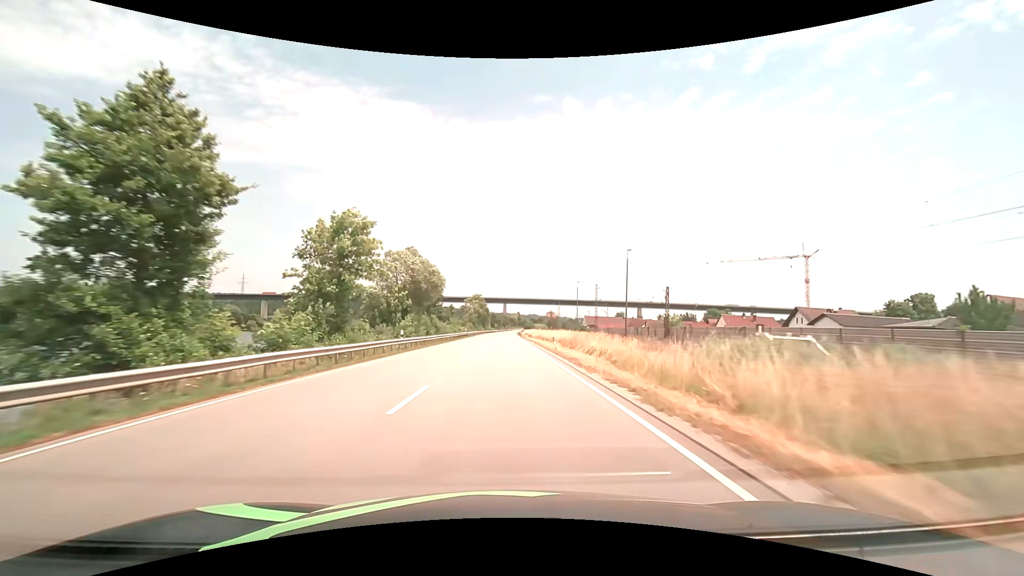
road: primary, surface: asphalt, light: Day
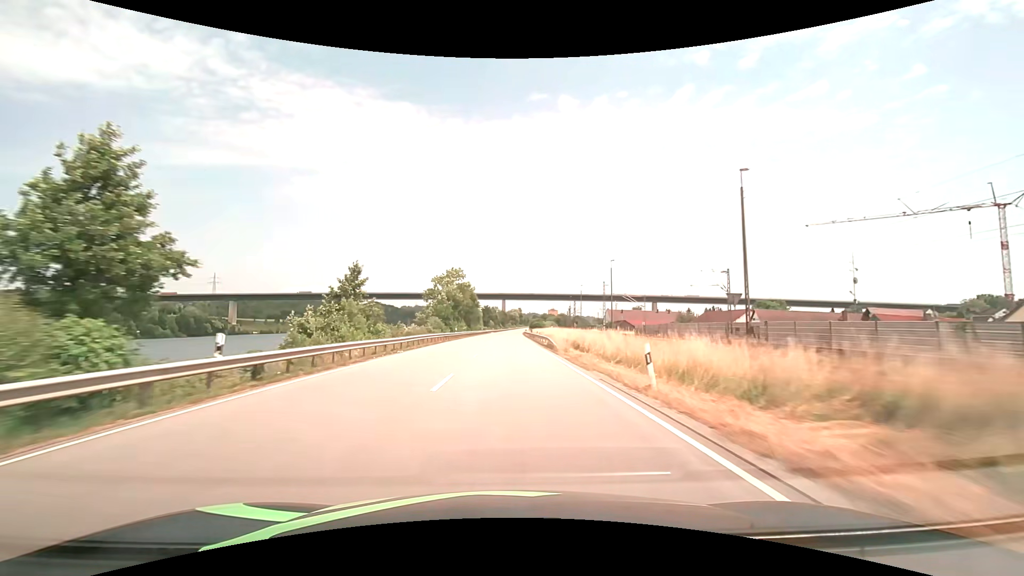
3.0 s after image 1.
(0.0, +69.5) m; 0°
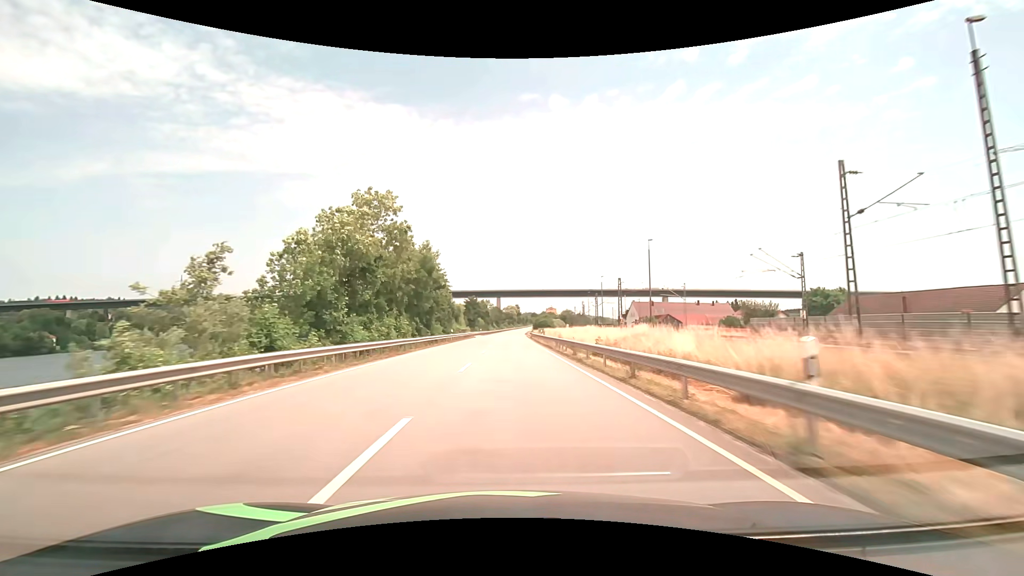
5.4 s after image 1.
(+0.2, +55.4) m; +1°
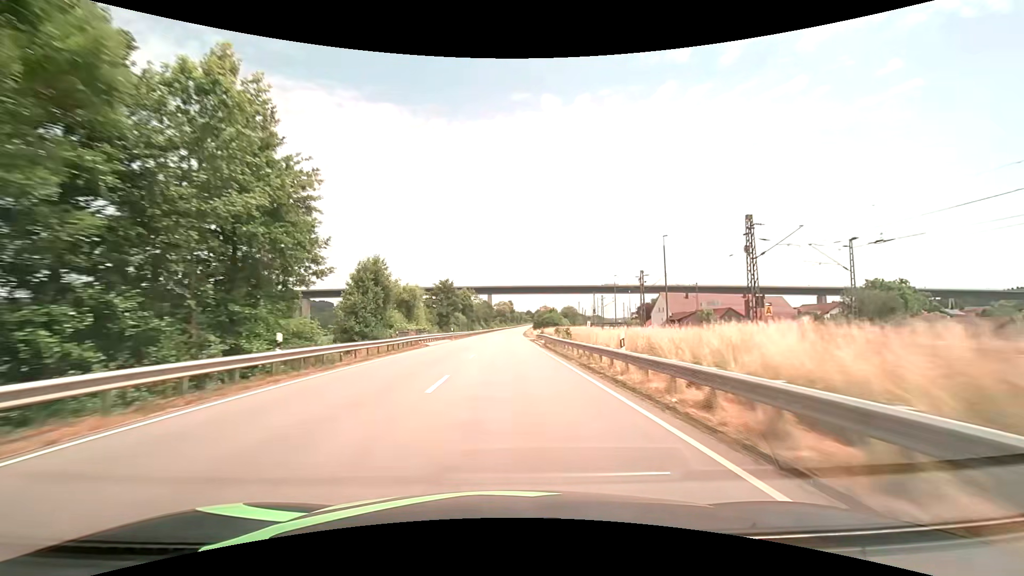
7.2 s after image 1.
(+0.2, +41.4) m; +1°
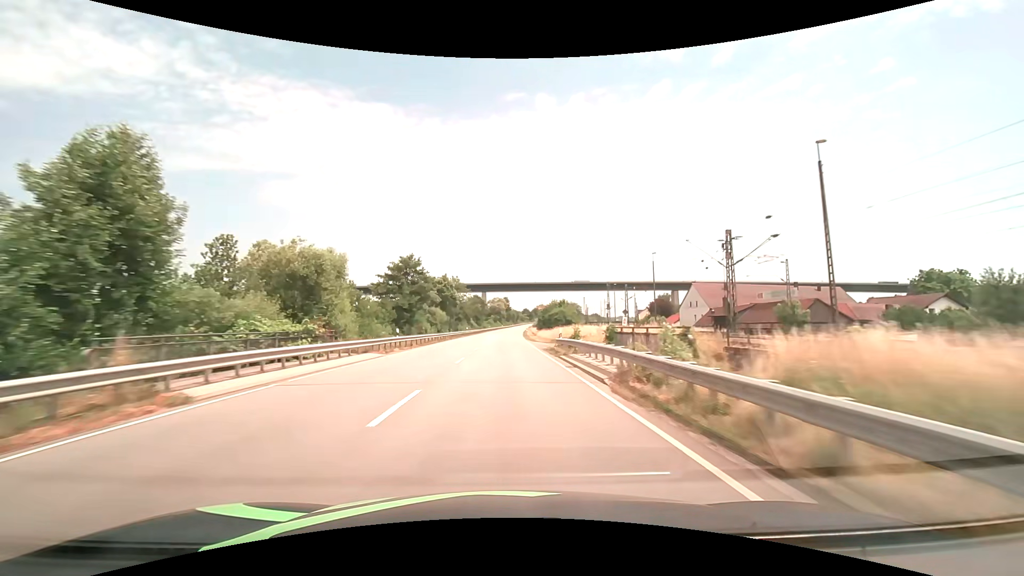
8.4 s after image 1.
(+0.2, +27.6) m; +1°
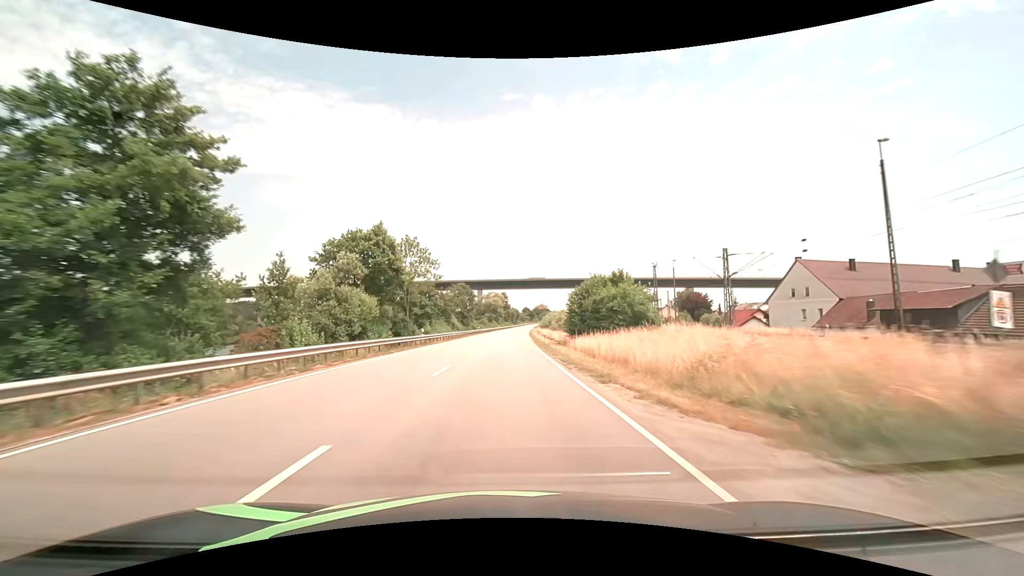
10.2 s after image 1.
(+0.1, +41.3) m; 0°
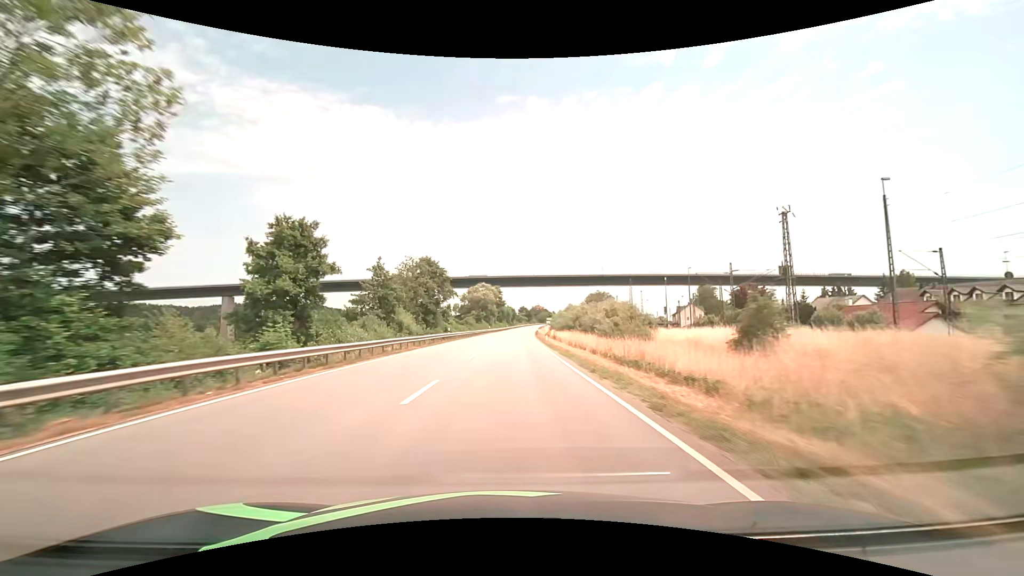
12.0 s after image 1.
(+0.1, +41.1) m; +1°
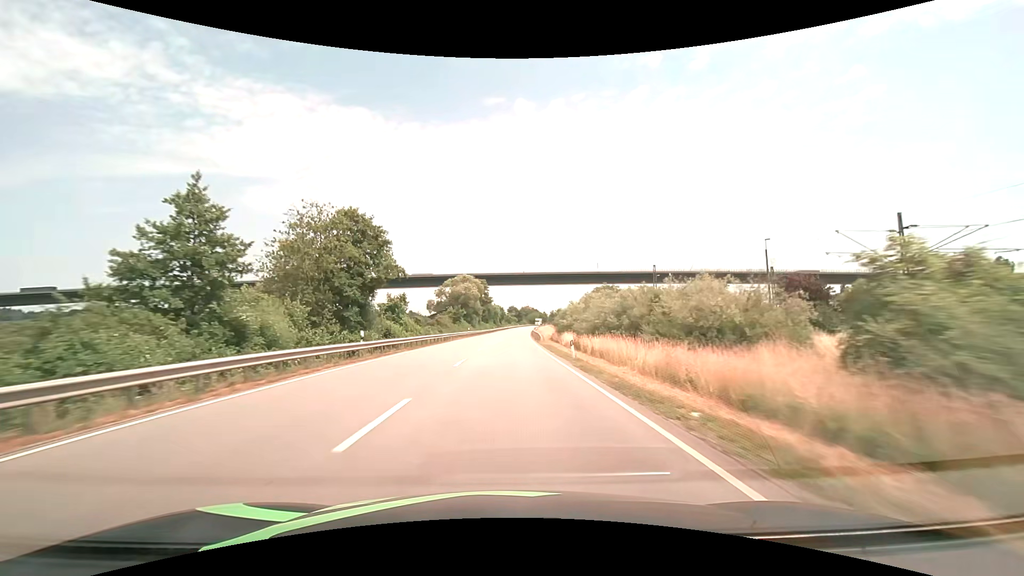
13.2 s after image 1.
(+0.2, +27.3) m; +1°
(0, +10) (0, +20) (0, +30) (0, +40) (+1, +50) (+1, +60) (+1, +70) (+1, +80) (+2, +90) (+2, +100) m
